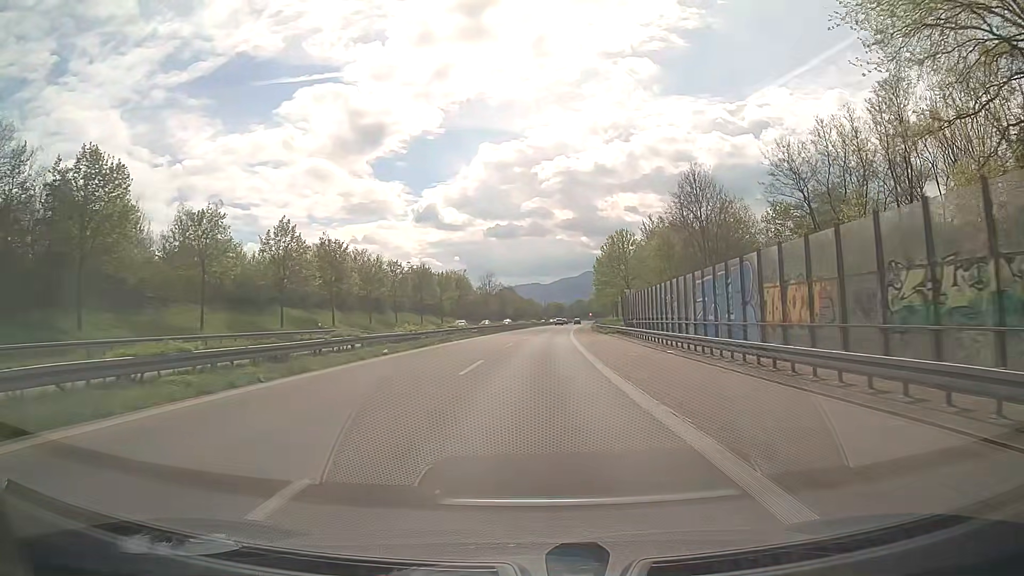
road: trunk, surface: asphalt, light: Day
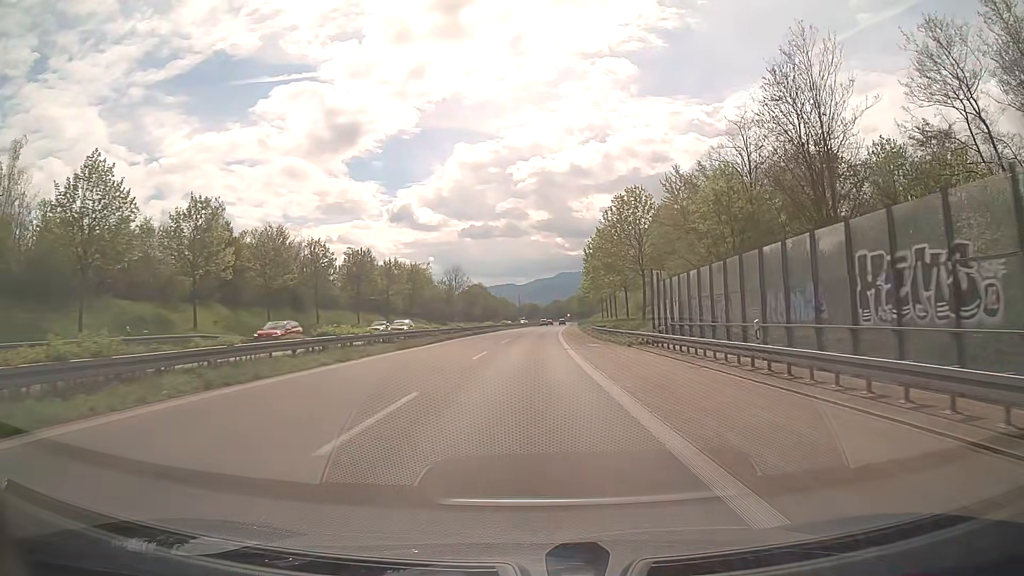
(+0.6, +27.5) m; +2°
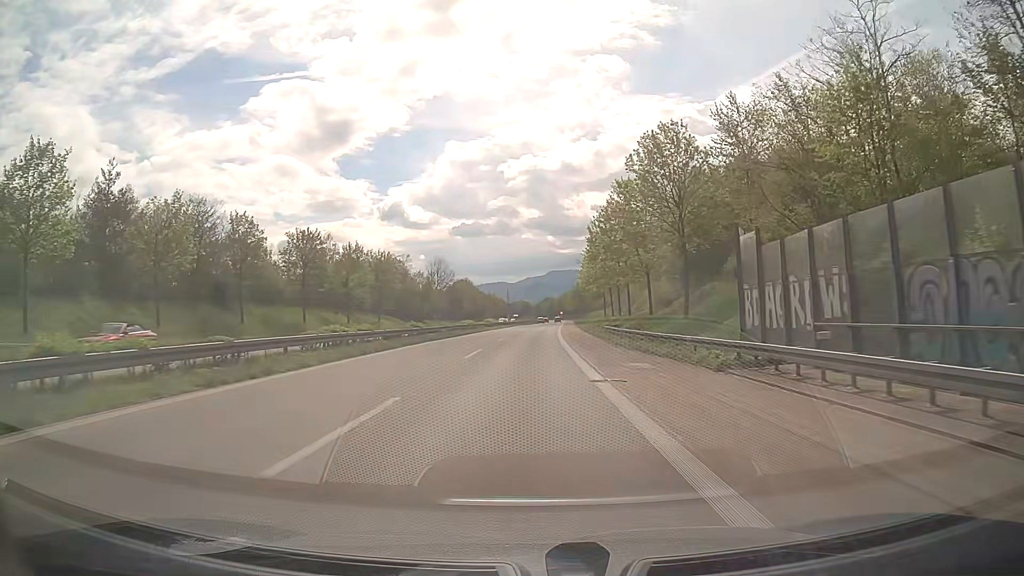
(+0.1, +18.4) m; +1°
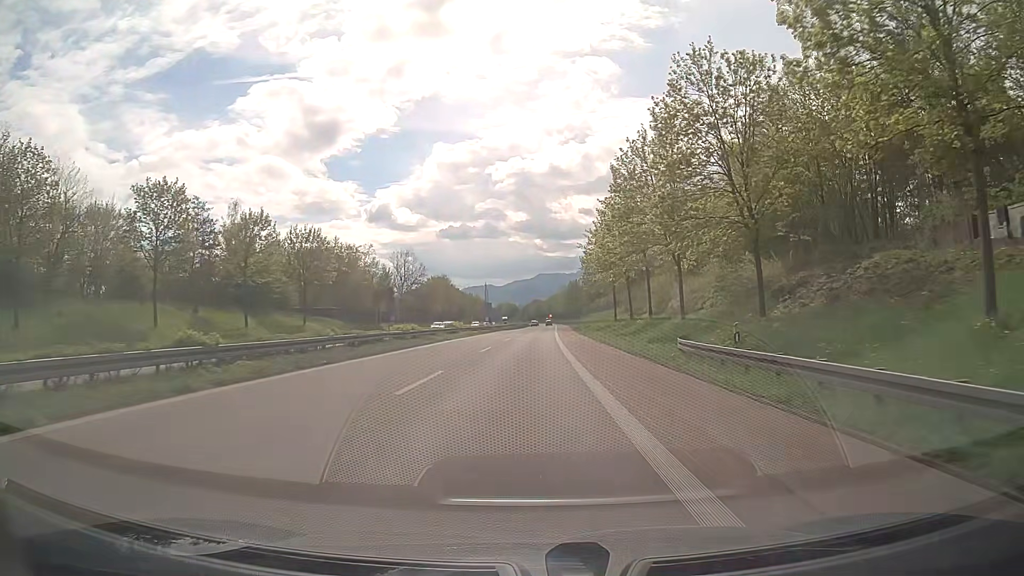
(+0.2, +27.8) m; +1°
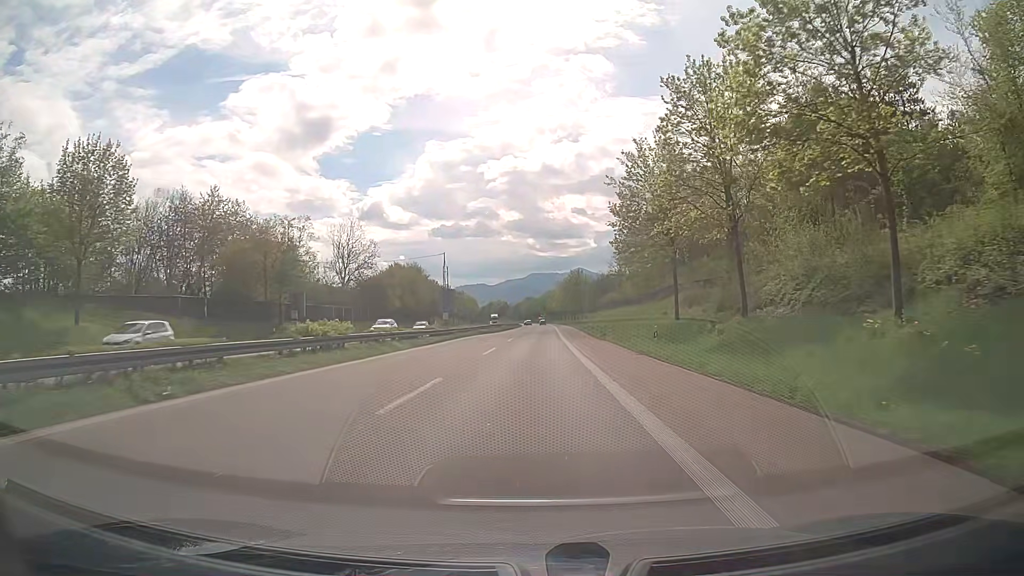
(0.0, +37.4) m; +1°
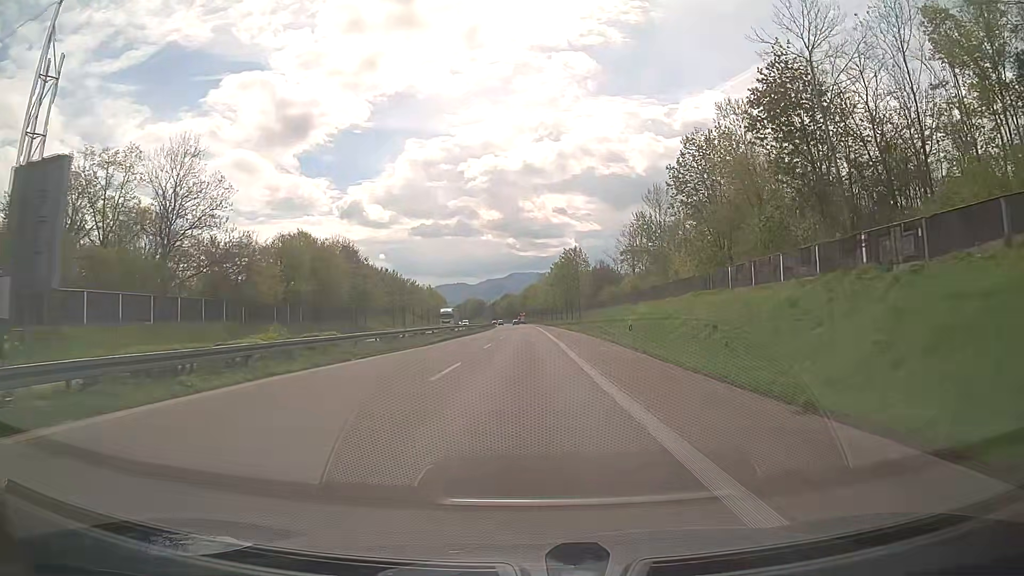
(+0.4, +46.3) m; +2°
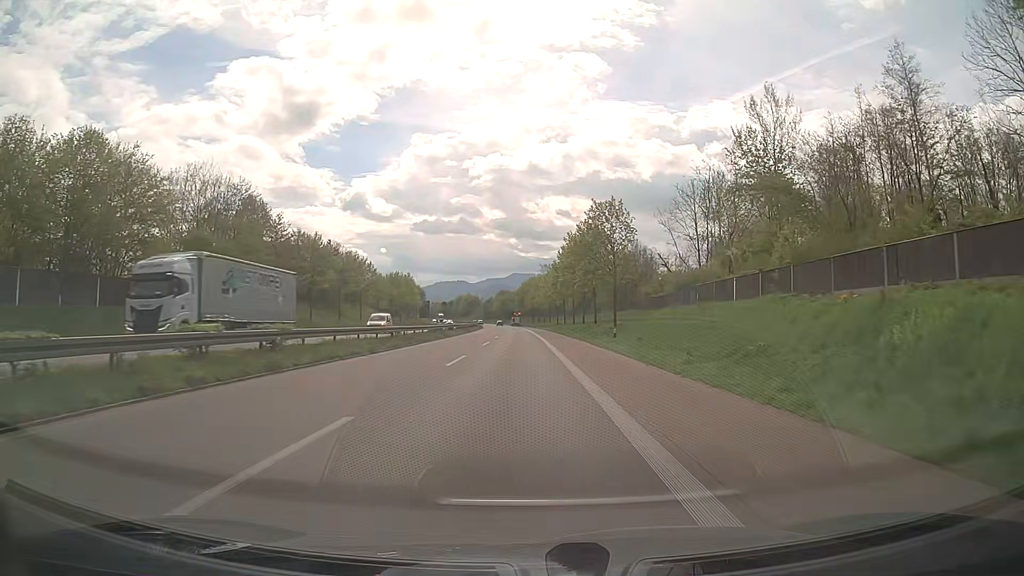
(-0.1, +46.3) m; 0°
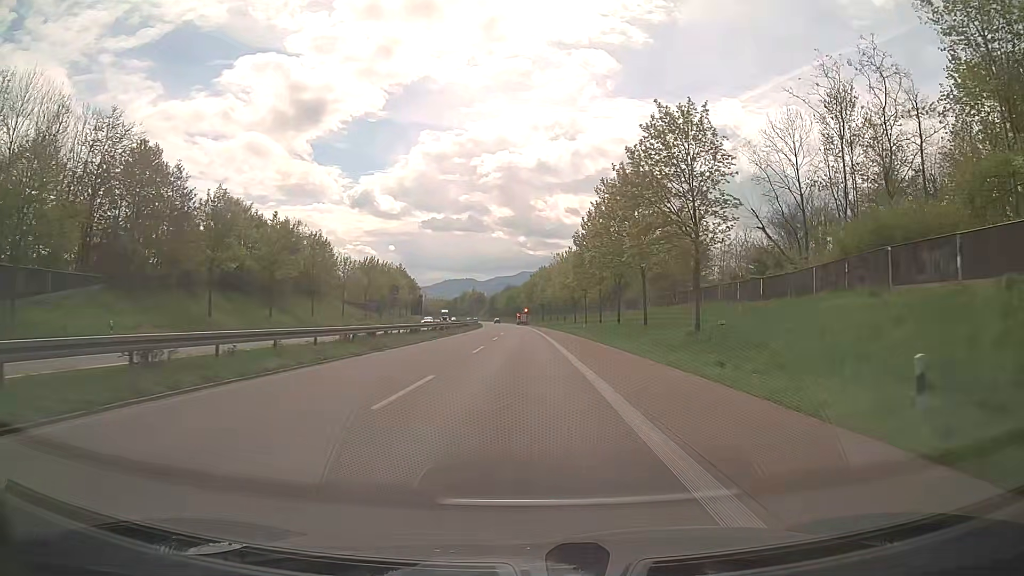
(-0.1, +27.9) m; 0°
(0, +10) (0, +20) (0, +30) (-1, +40) (-1, +50) (-1, +60) (-1, +70) (-2, +80) (-2, +90) (-2, +100) m
